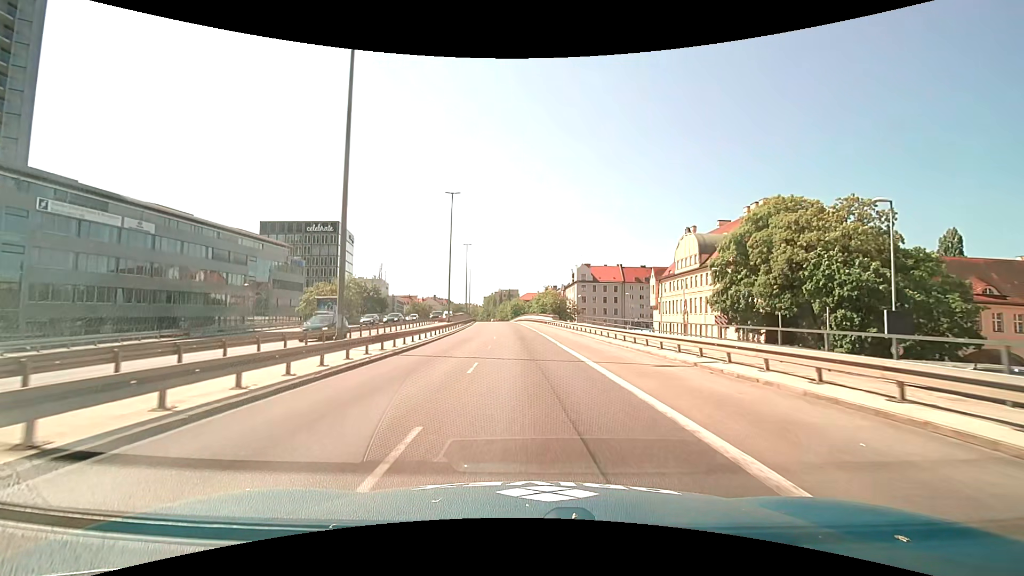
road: trunk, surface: asphalt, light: Day
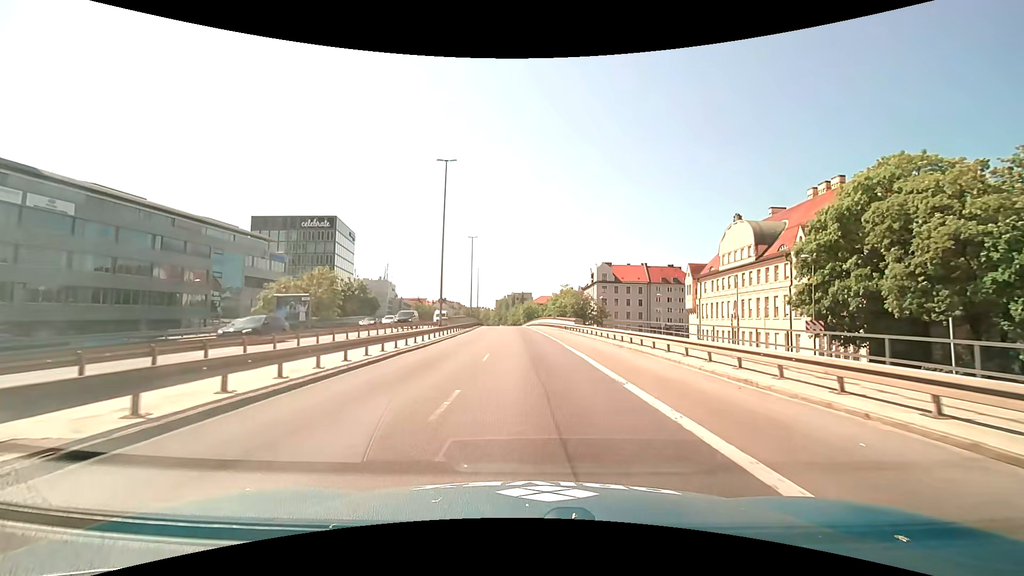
(-0.2, +14.8) m; -2°
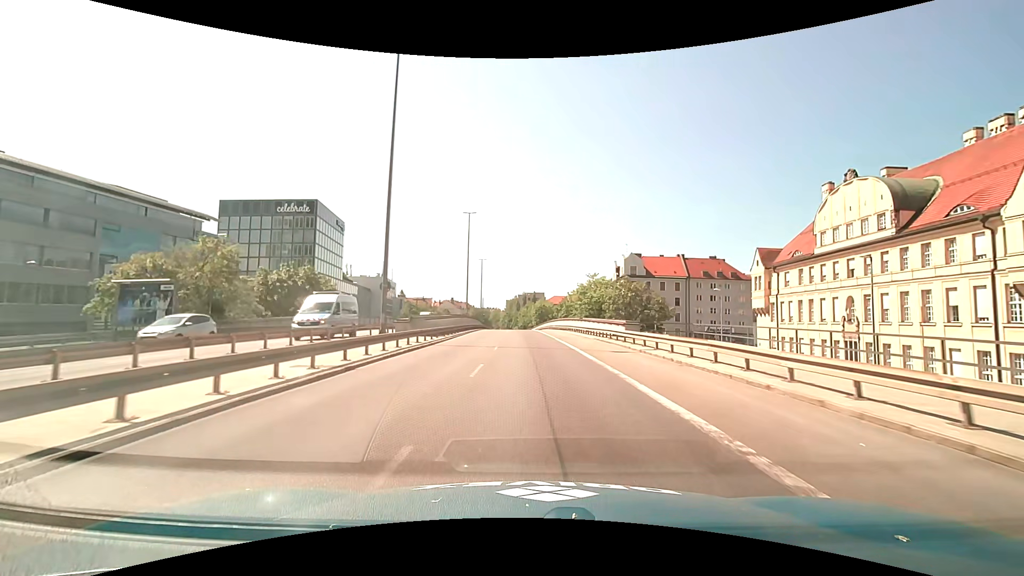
(-0.3, +22.6) m; -2°
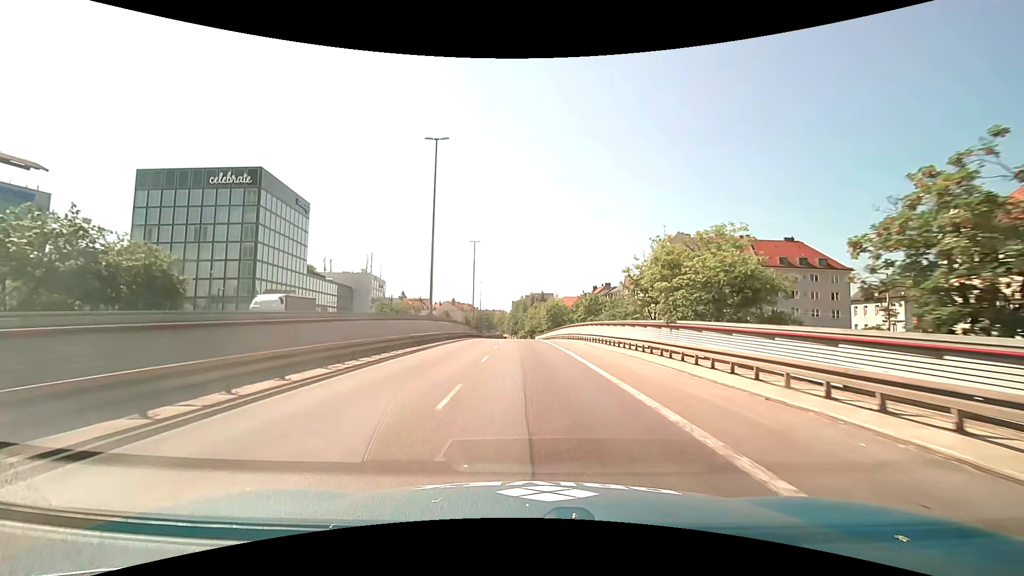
(-0.2, +30.7) m; -1°
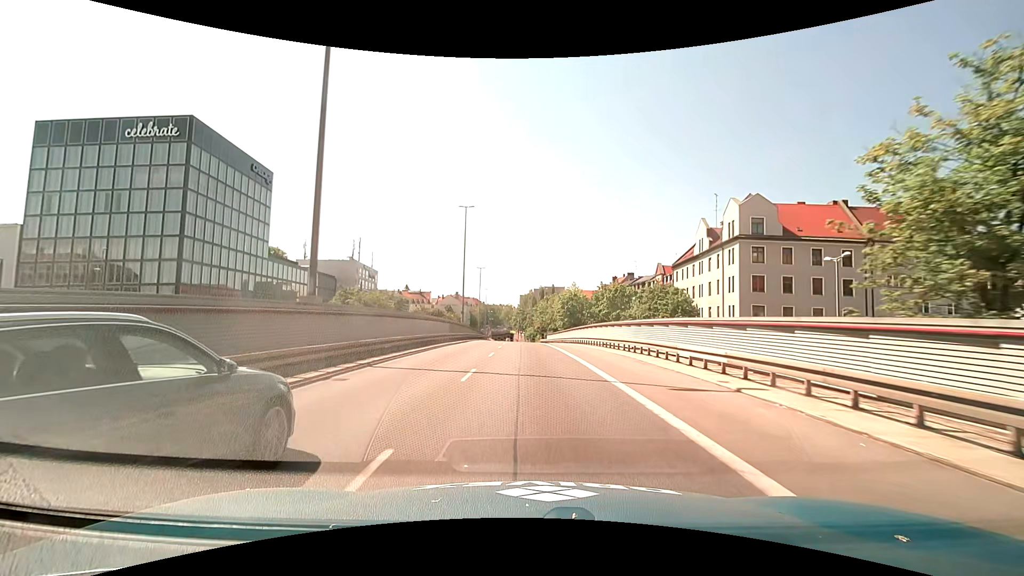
(-0.2, +23.5) m; -1°
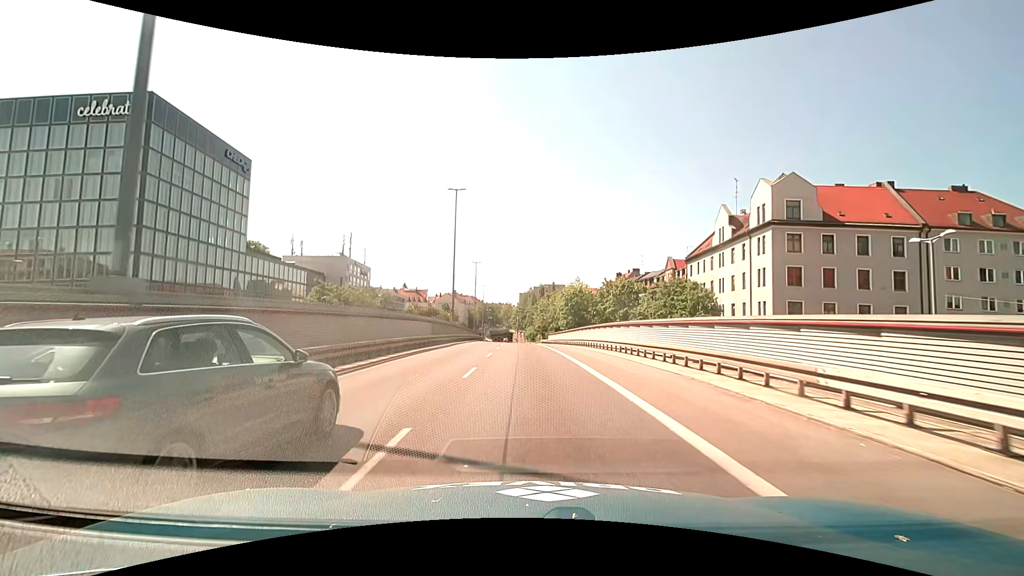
(0.0, +8.0) m; +1°
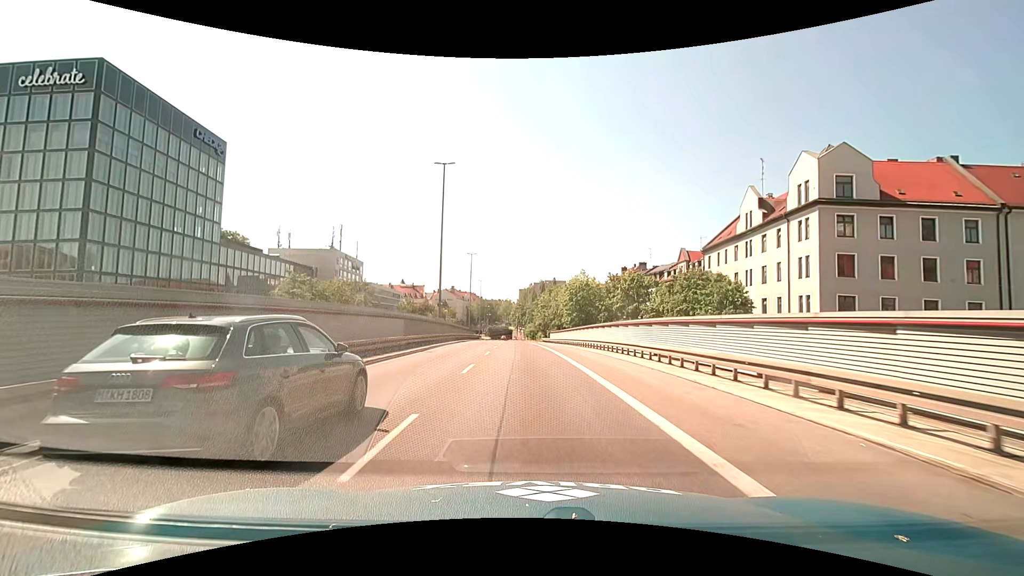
(0.0, +8.1) m; 0°
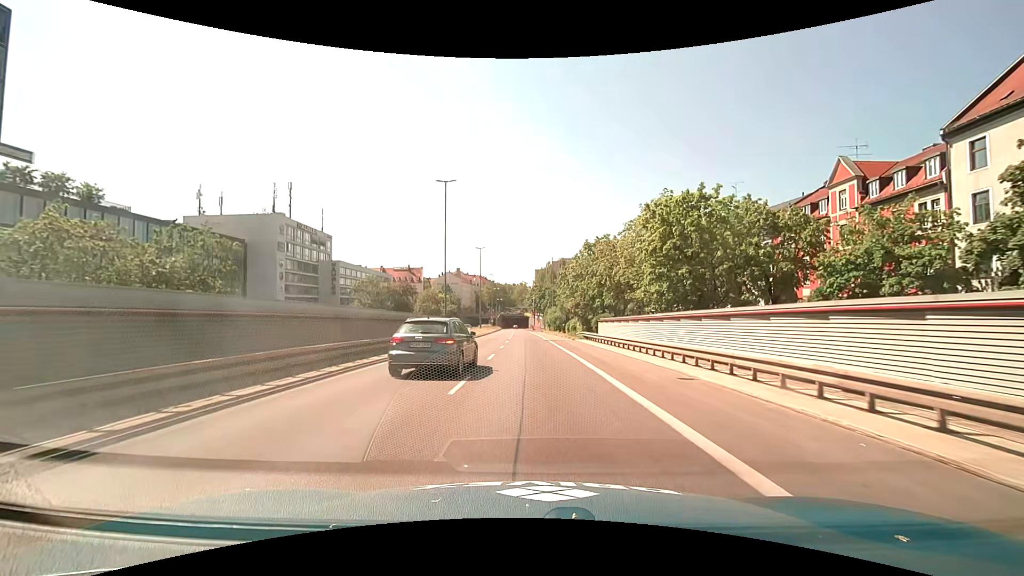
(-0.6, +40.3) m; -1°
(0, +10) (0, +20) (0, +30) (0, +40) (0, +50) (-1, +60) (-1, +70) (-1, +80) (-1, +90) (-2, +100) m
